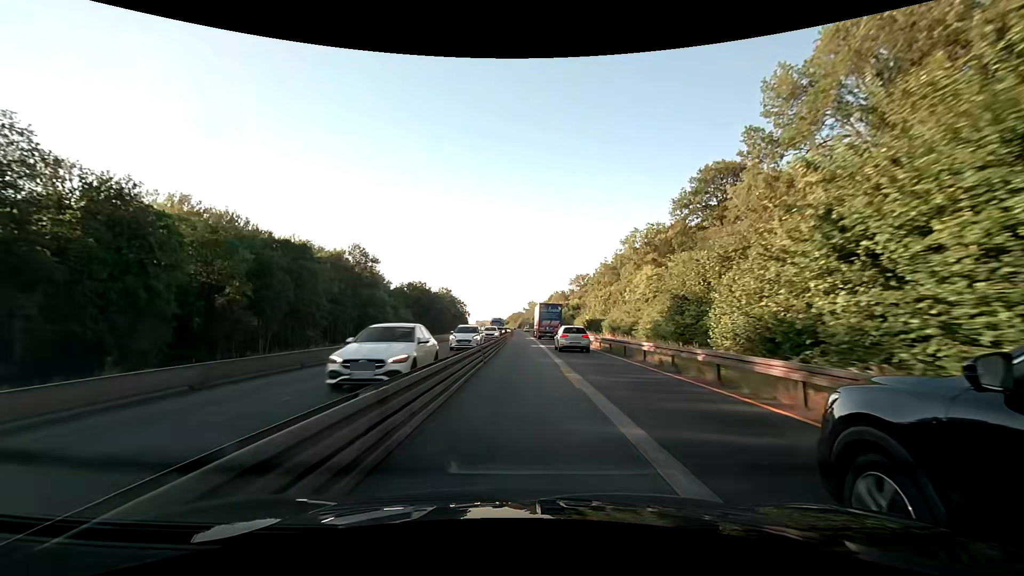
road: motorway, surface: asphalt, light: Day
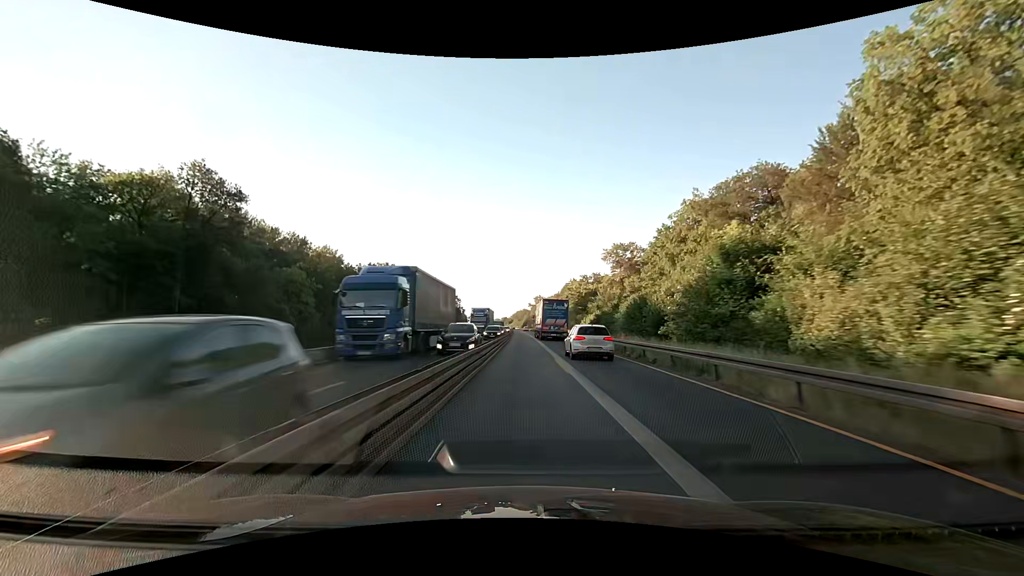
(-0.5, +64.1) m; -1°
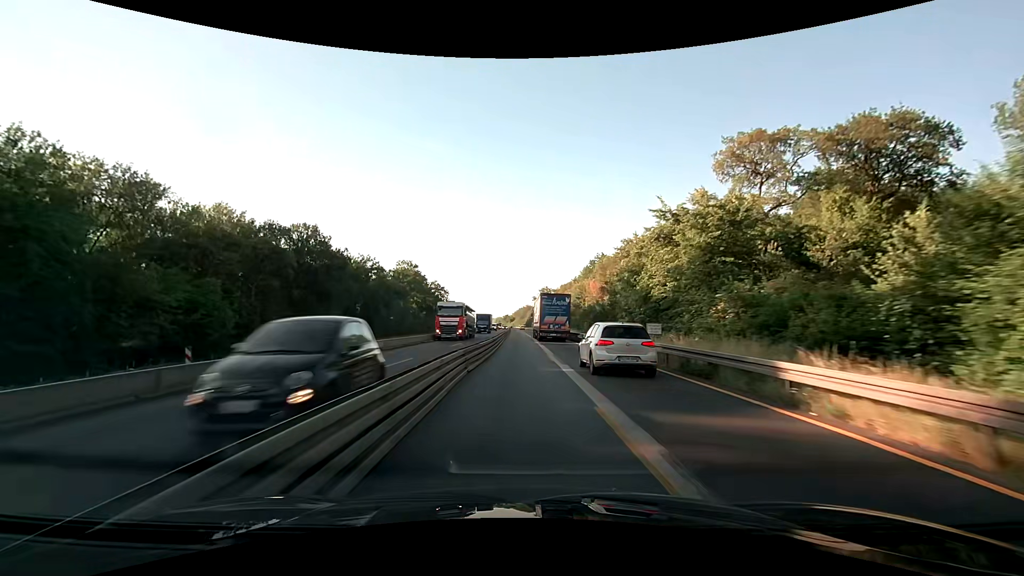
(-0.2, +64.3) m; 0°
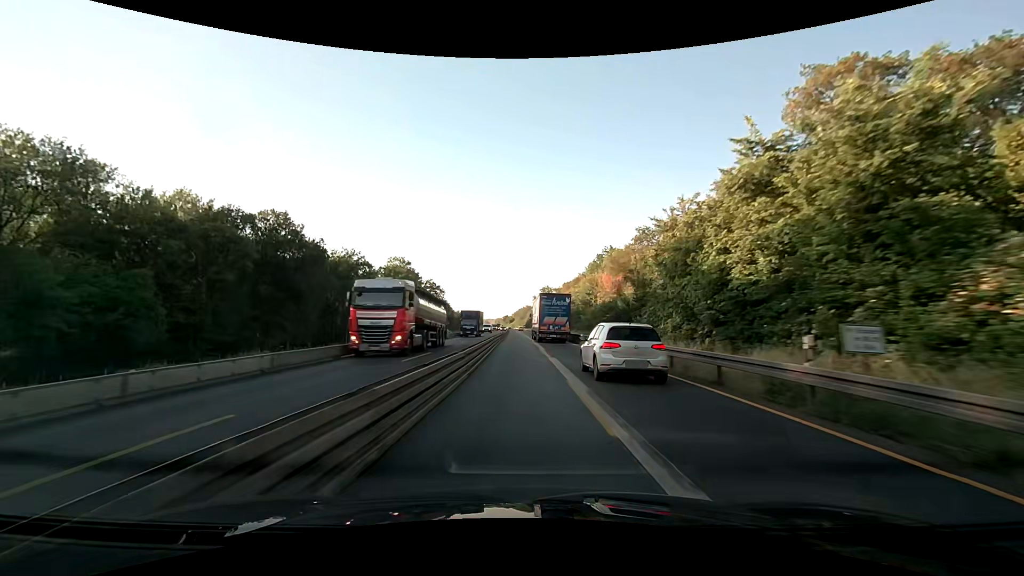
(0.0, +12.9) m; 0°
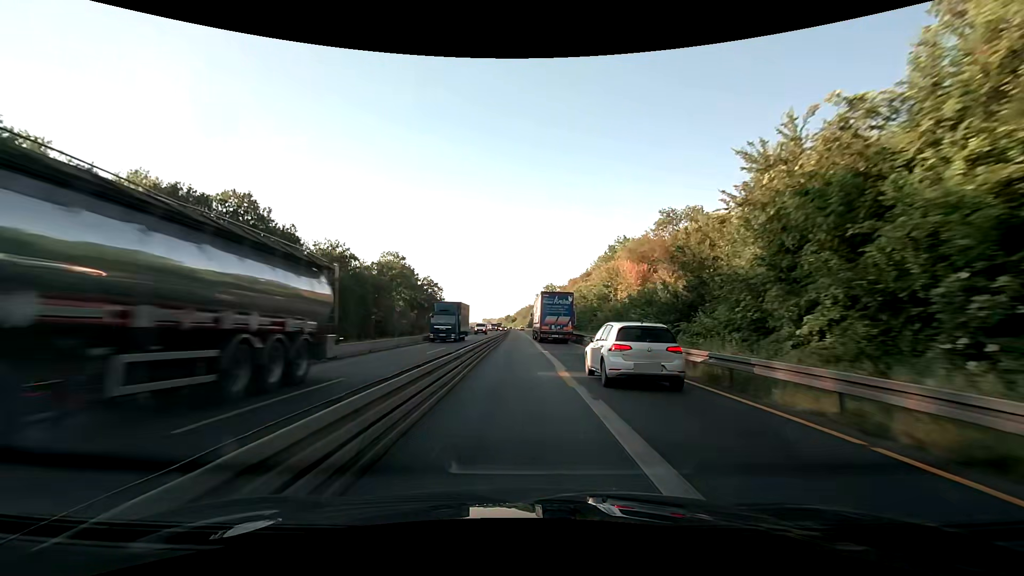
(0.0, +12.9) m; 0°
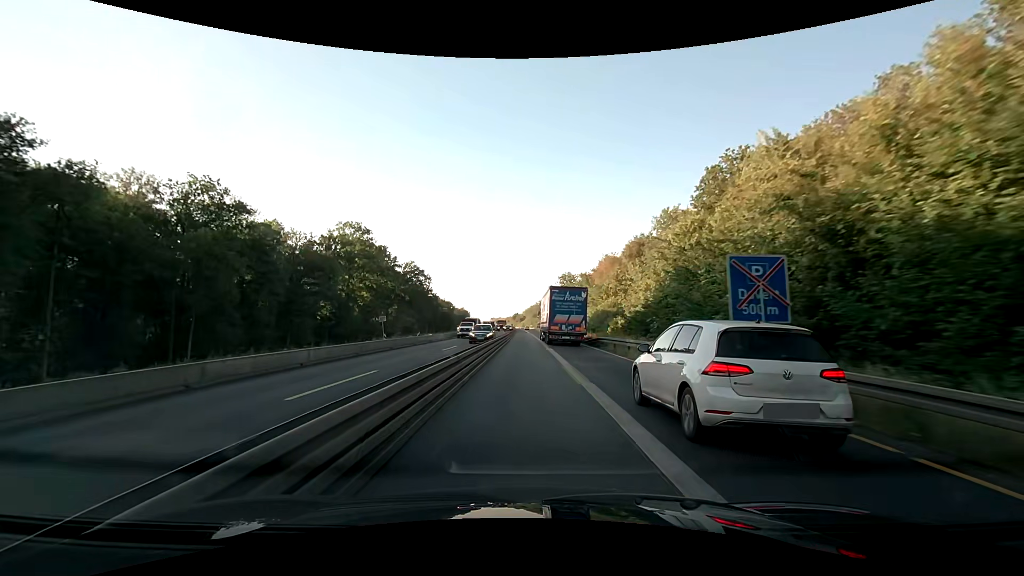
(-0.5, +51.4) m; -1°
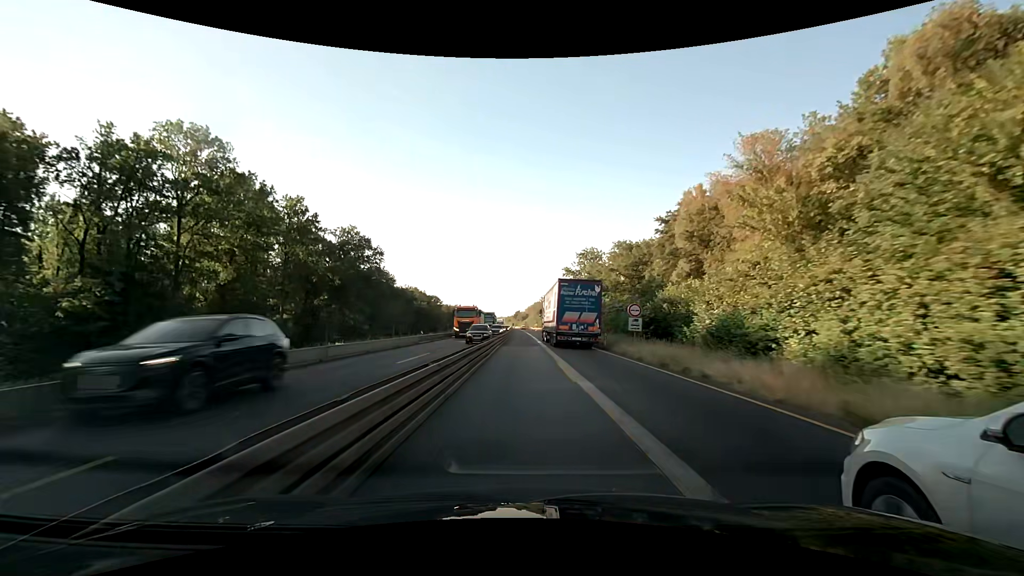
(0.0, +64.4) m; 0°
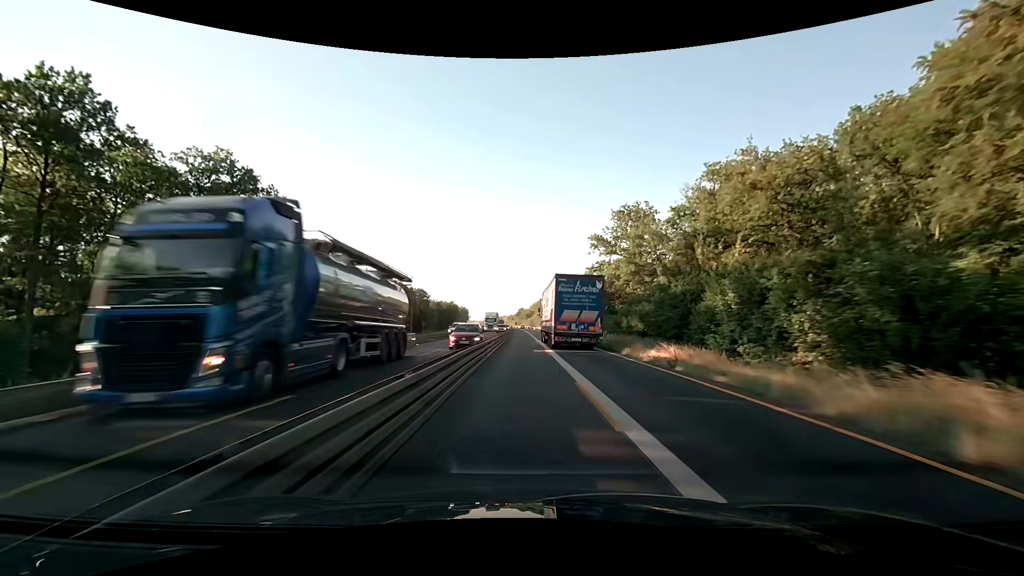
(-0.1, +51.6) m; -1°
(0, +10) (0, +20) (0, +30) (0, +40) (0, +50) (0, +60) (0, +70) (0, +80) (0, +90) (0, +100) m
